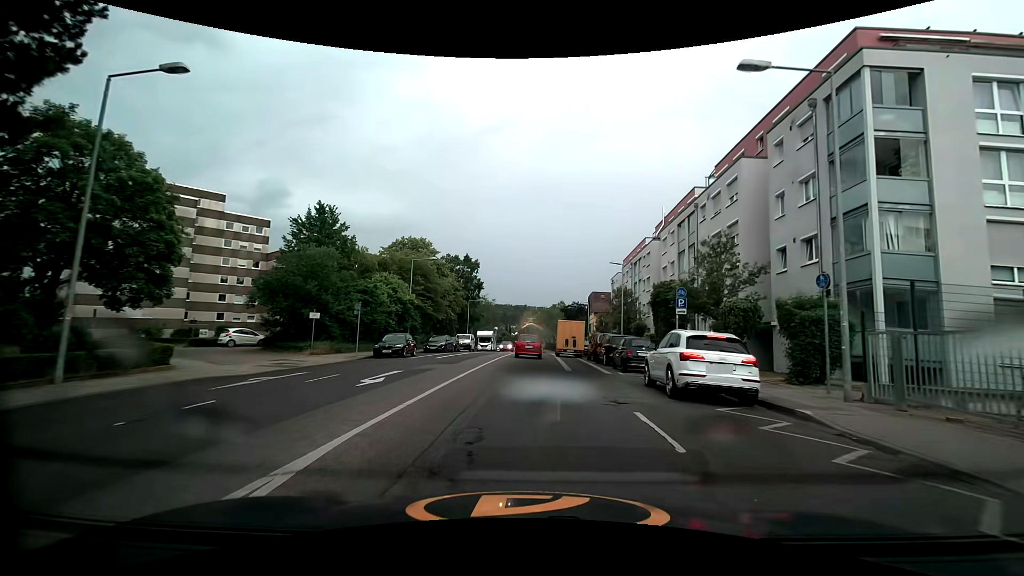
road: secondary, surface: asphalt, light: Day
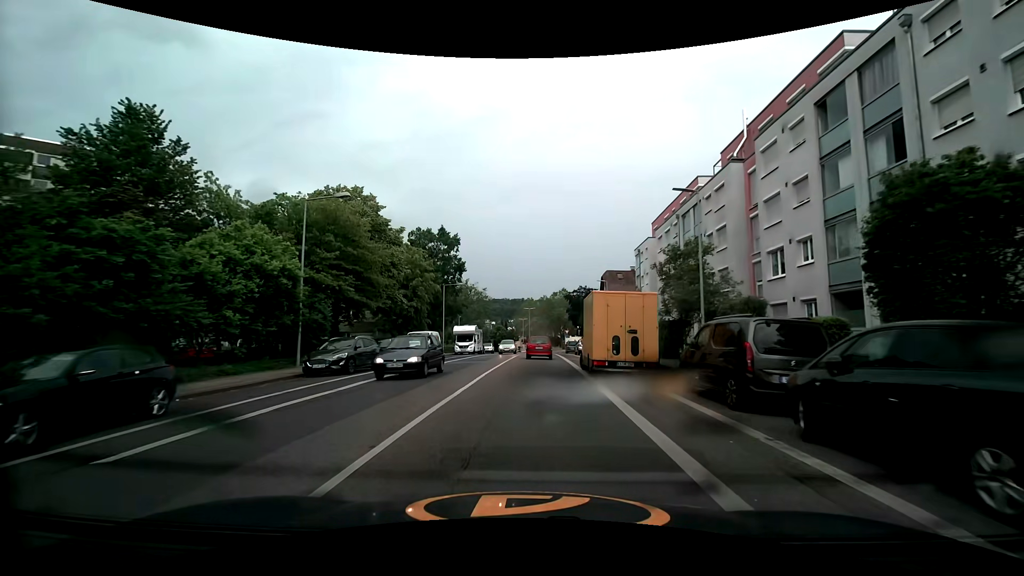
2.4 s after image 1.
(-0.1, +21.5) m; -1°
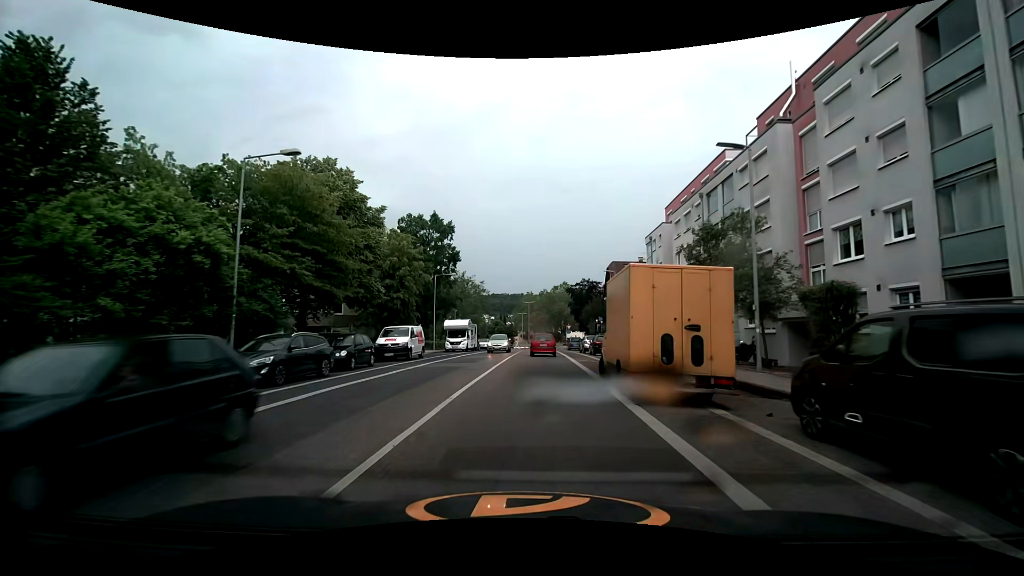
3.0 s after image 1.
(+0.1, +5.5) m; +1°
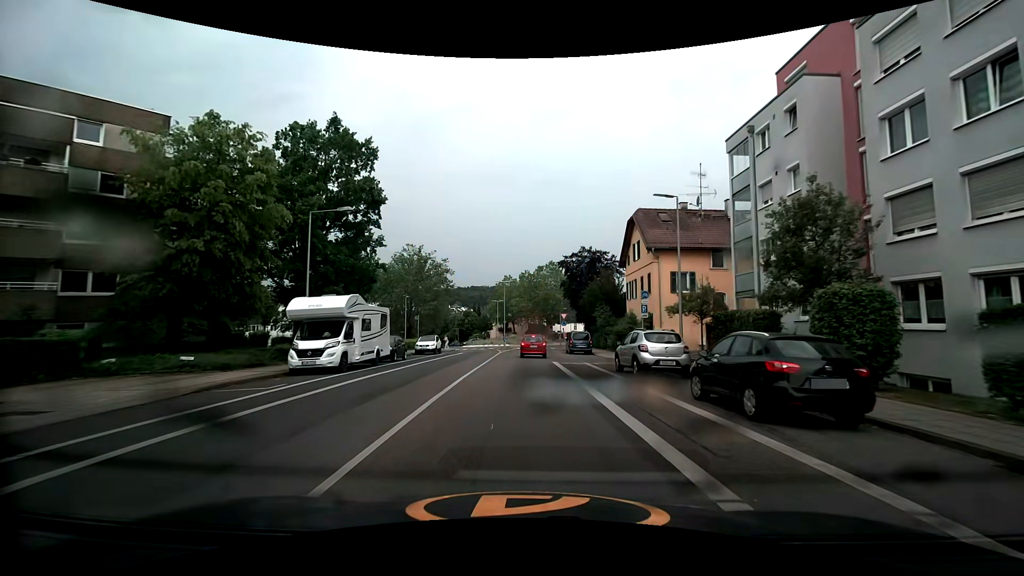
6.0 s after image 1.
(+0.6, +27.4) m; +2°
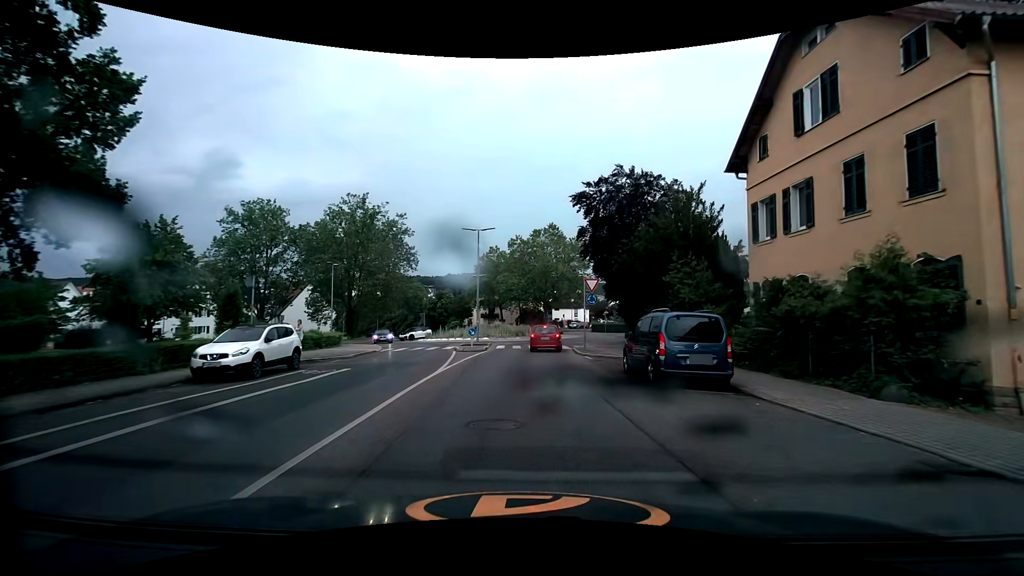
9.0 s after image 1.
(+0.1, +27.2) m; +1°
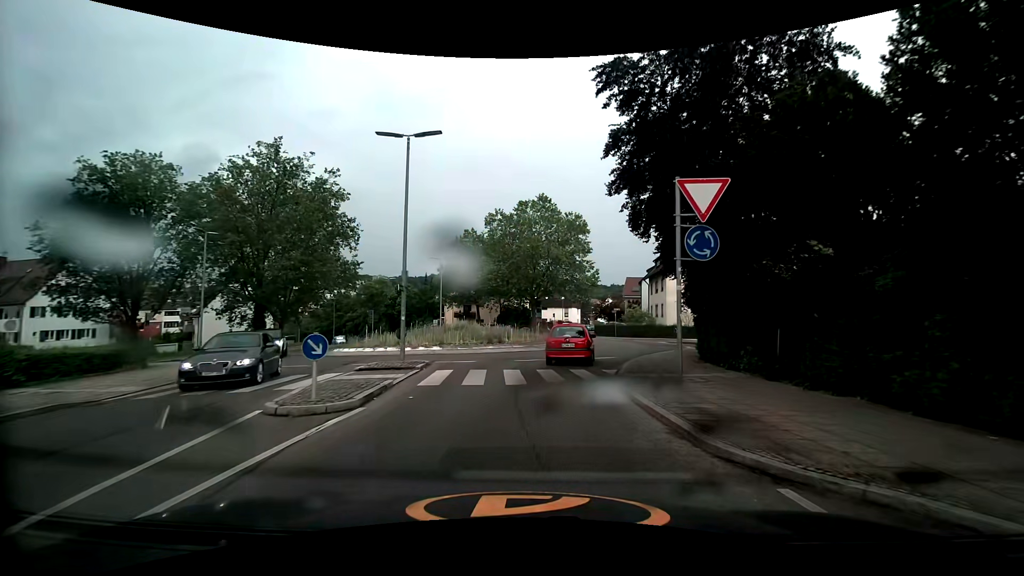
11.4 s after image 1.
(+0.2, +17.8) m; +2°
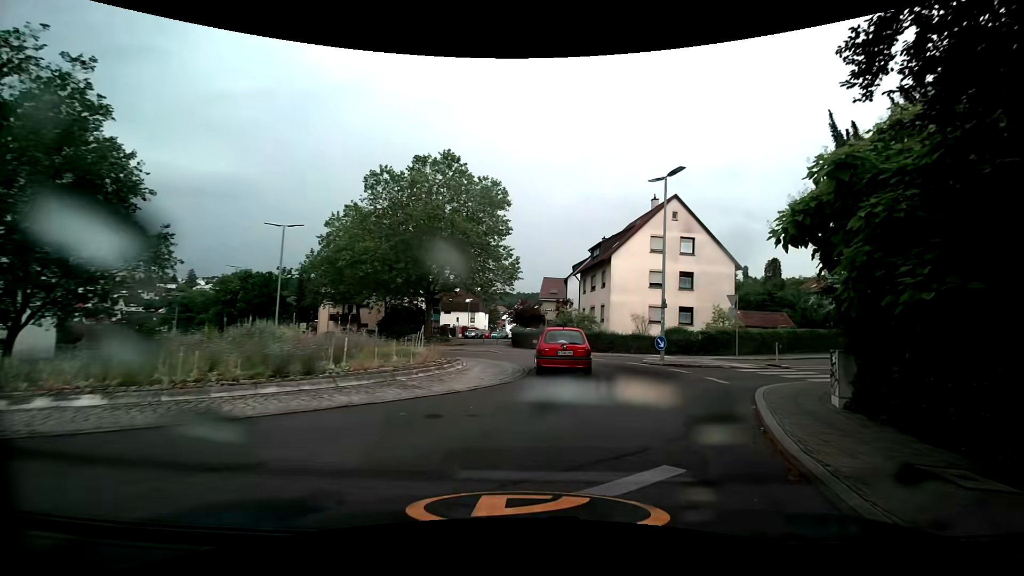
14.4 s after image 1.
(+0.8, +16.4) m; +11°
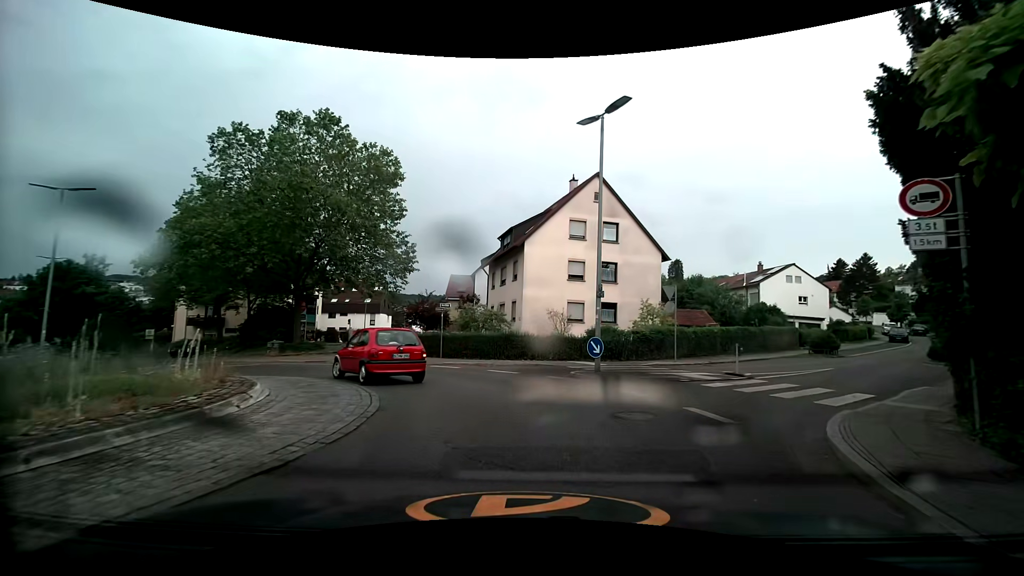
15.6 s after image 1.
(+0.8, +7.3) m; +10°
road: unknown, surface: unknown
(-1, +10) (-6, +18) (-14, +24) (-22, +31) (-29, +37) (-37, +44) (-45, +50) (-53, +55) (-62, +60) (-70, +66) m
